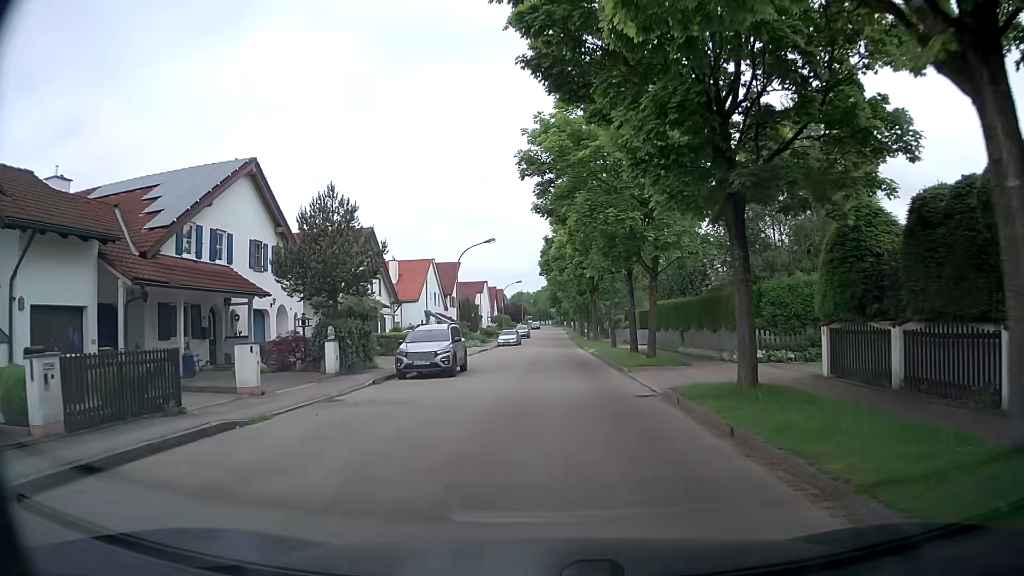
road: residential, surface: asphalt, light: Day
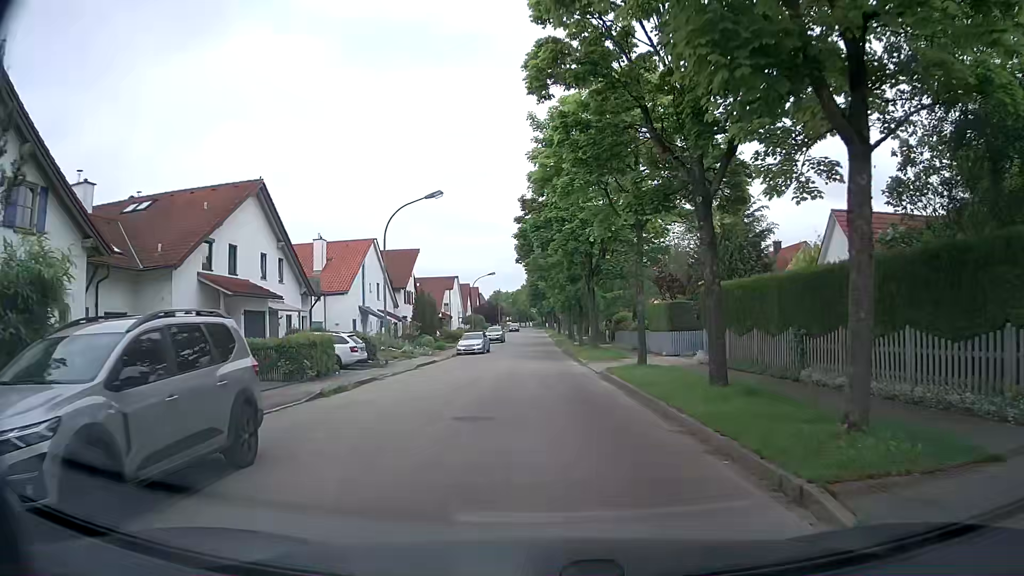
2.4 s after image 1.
(+0.8, +16.1) m; +4°
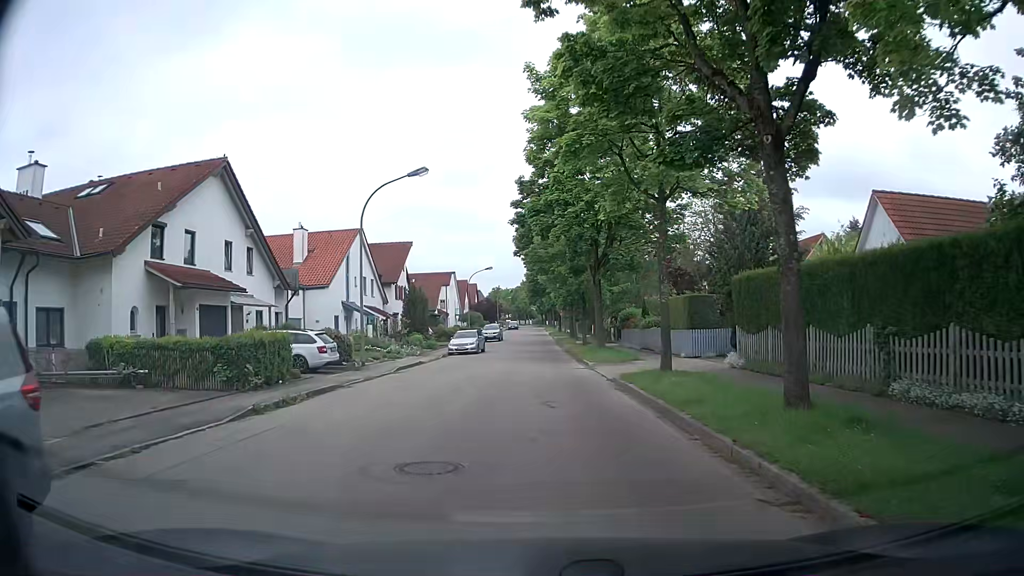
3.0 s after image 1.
(0.0, +3.9) m; -1°
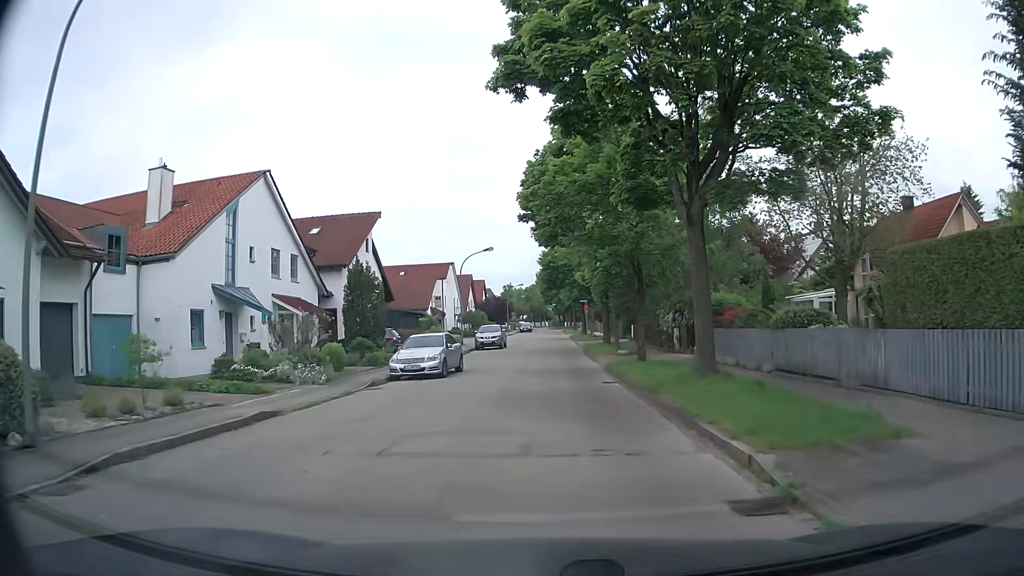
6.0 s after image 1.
(-0.1, +18.6) m; -2°
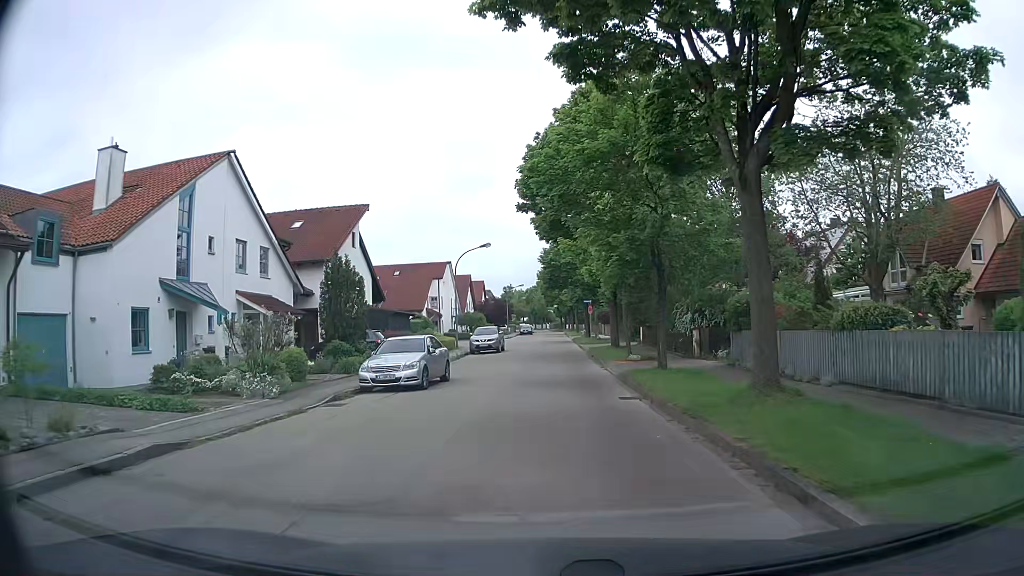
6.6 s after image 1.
(+0.1, +3.7) m; 0°
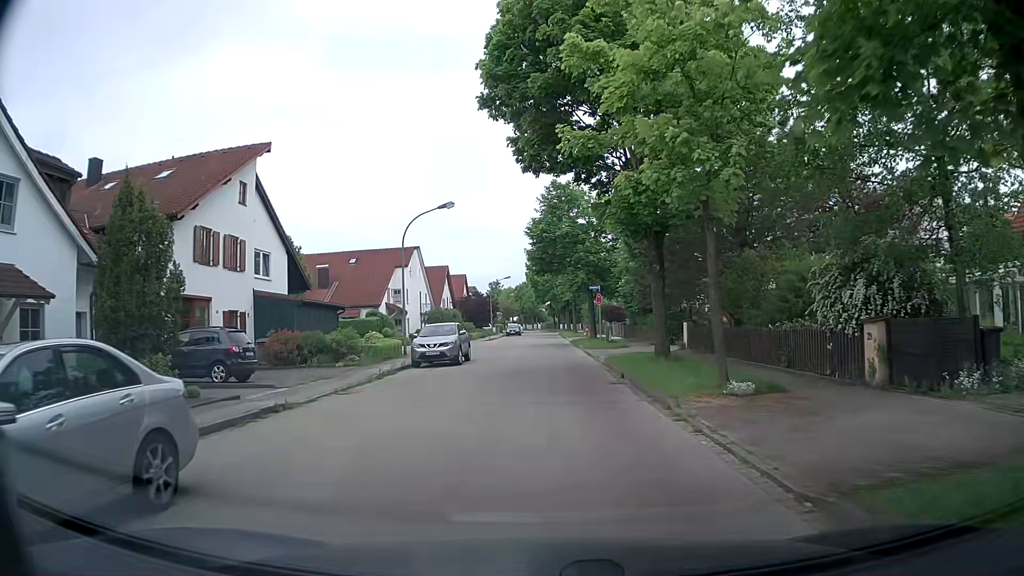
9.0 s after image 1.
(+0.3, +15.6) m; 0°
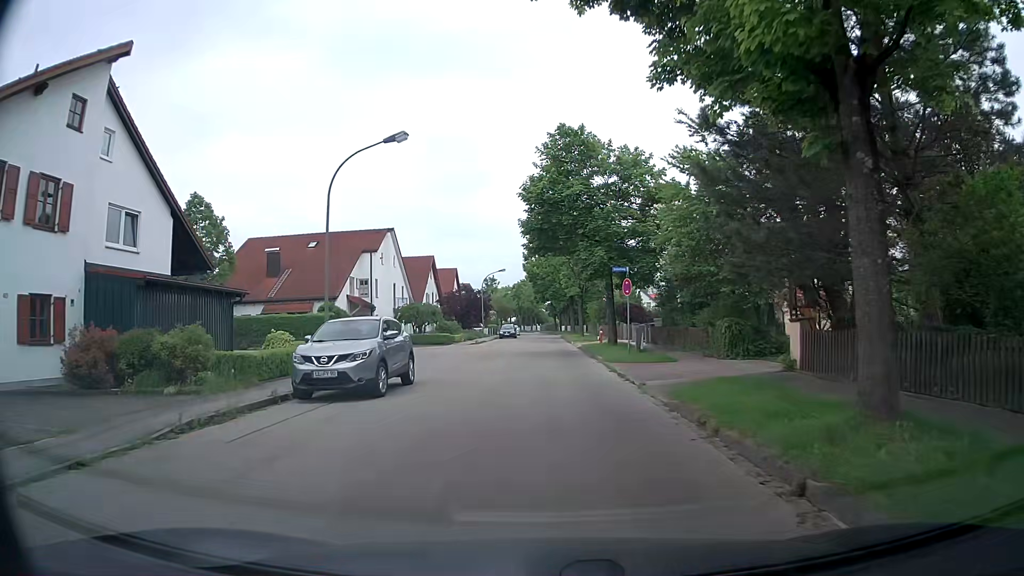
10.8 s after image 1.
(+0.3, +12.1) m; +1°
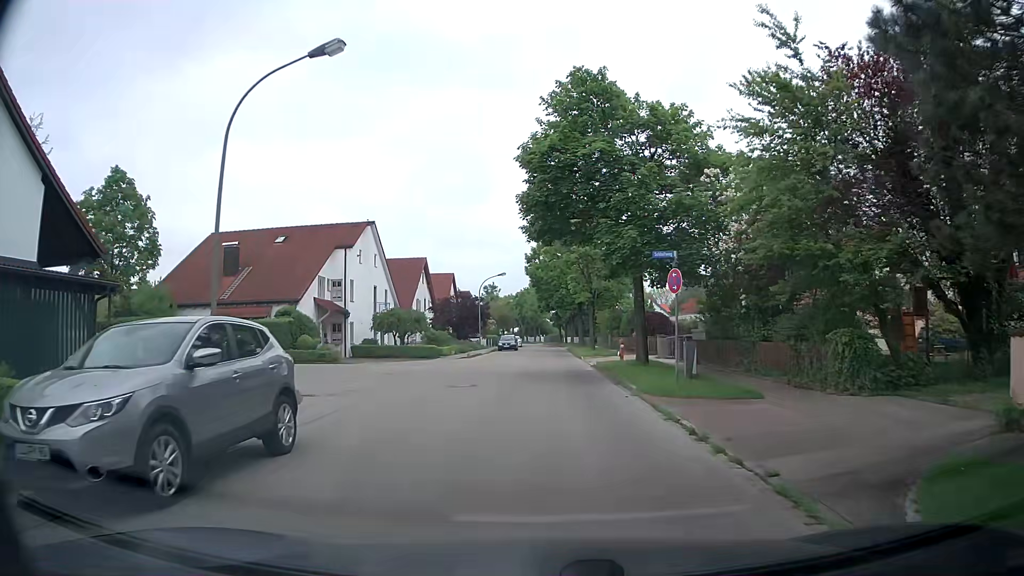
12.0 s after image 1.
(+0.1, +8.0) m; 0°
(0, +10) (0, +20) (0, +30) (0, +40) (0, +50) (0, +60) (0, +70) (0, +80) (0, +90) (0, +100) m
